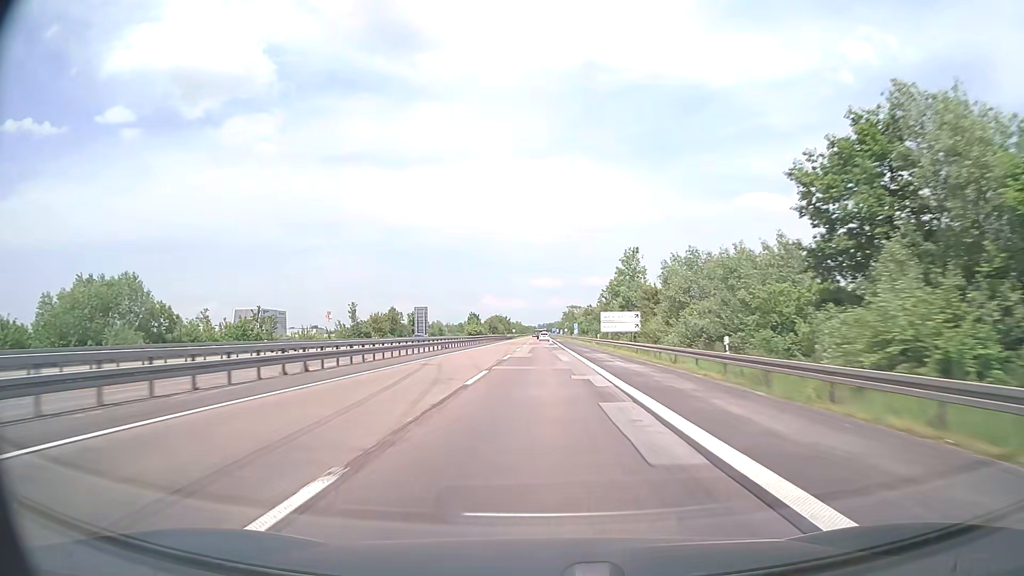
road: motorway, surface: asphalt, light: Day
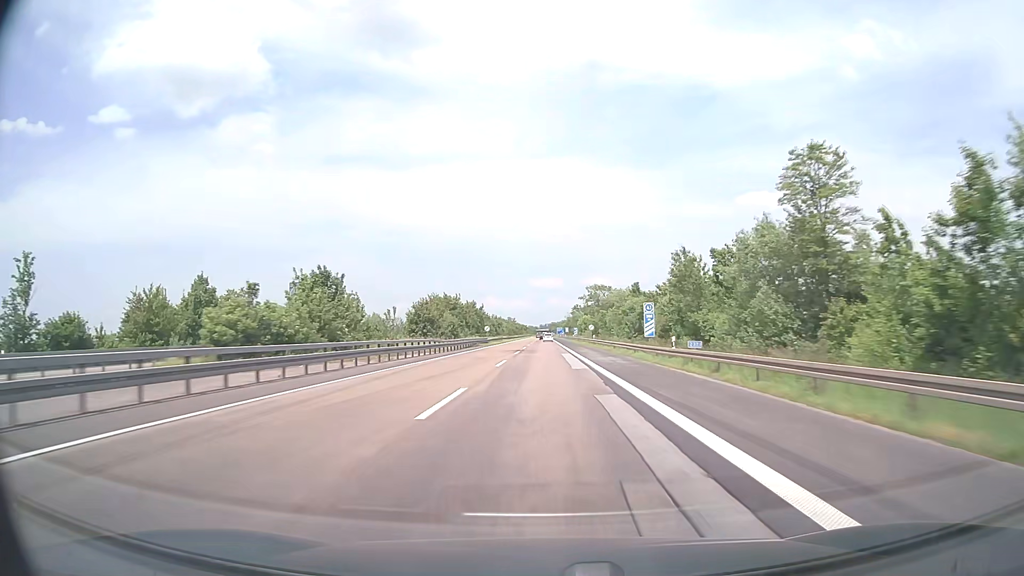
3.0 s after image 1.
(-0.1, +95.1) m; 0°
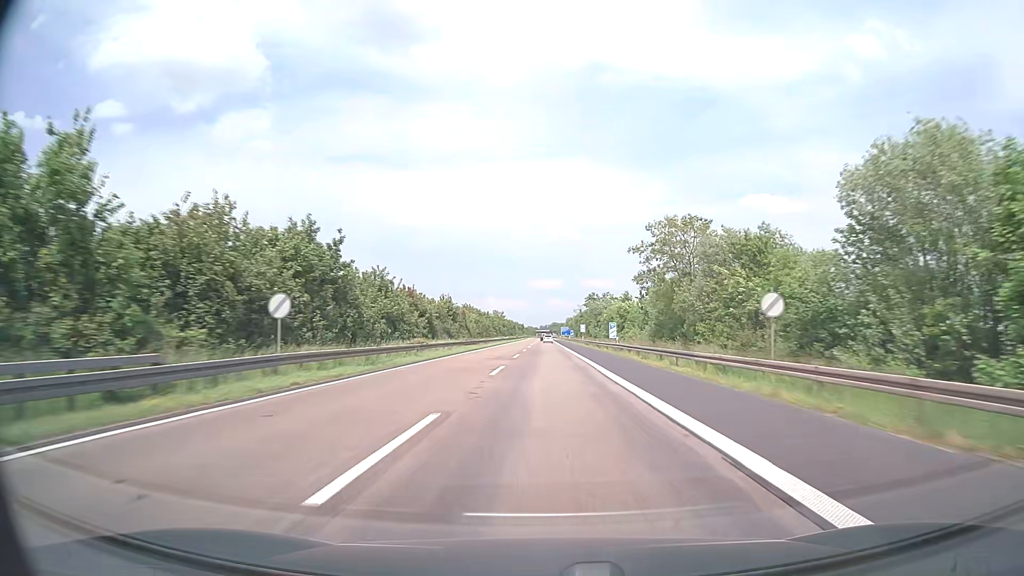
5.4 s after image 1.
(-0.2, +76.1) m; 0°
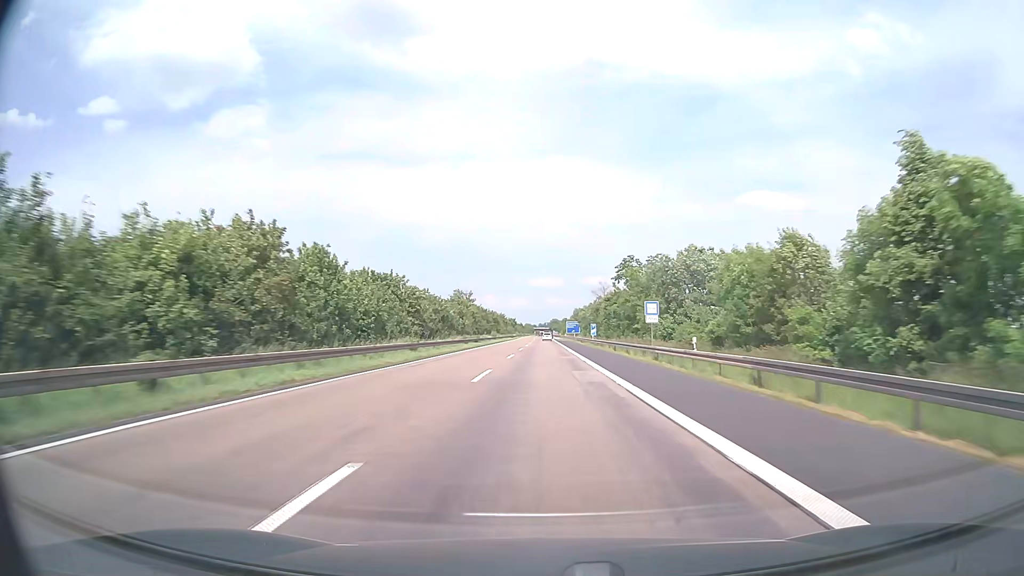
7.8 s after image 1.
(+0.2, +76.1) m; 0°
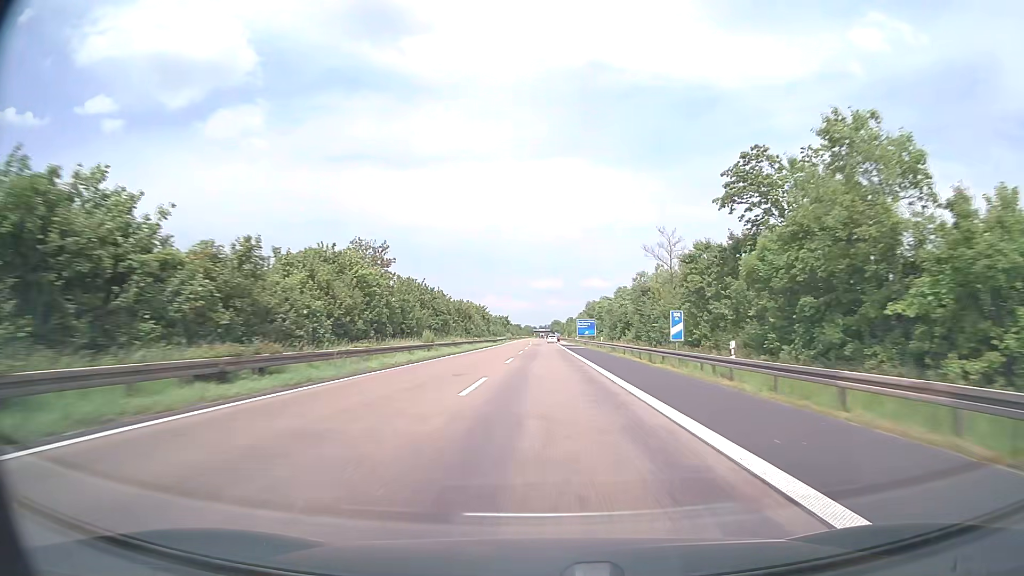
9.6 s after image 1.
(-0.1, +57.1) m; 0°
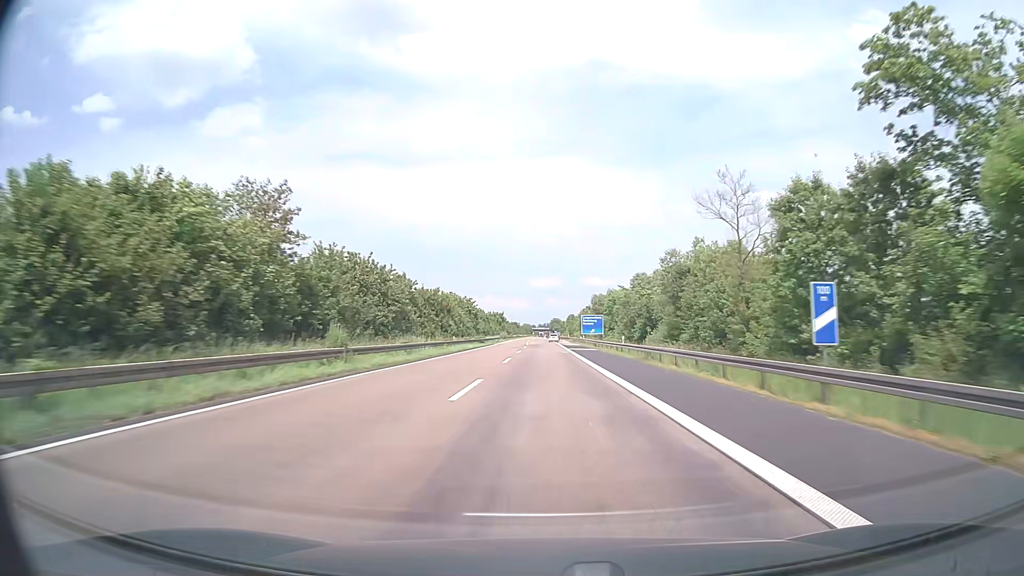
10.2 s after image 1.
(0.0, +19.0) m; 0°
(0, +10) (0, +20) (0, +30) (0, +40) (0, +50) (0, +60) (0, +70) (0, +80) (0, +90) (0, +100) m
